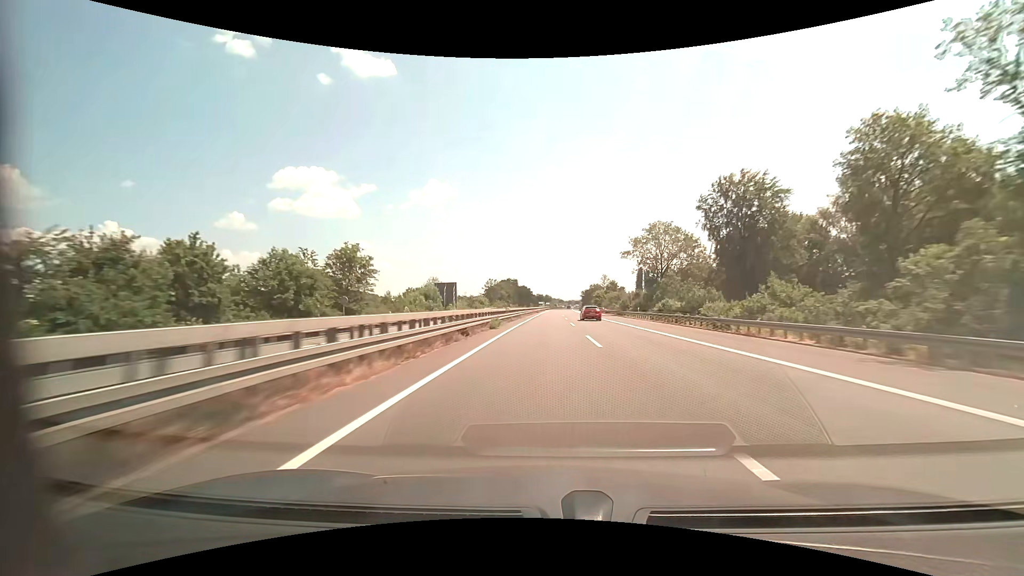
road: motorway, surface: asphalt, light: Day
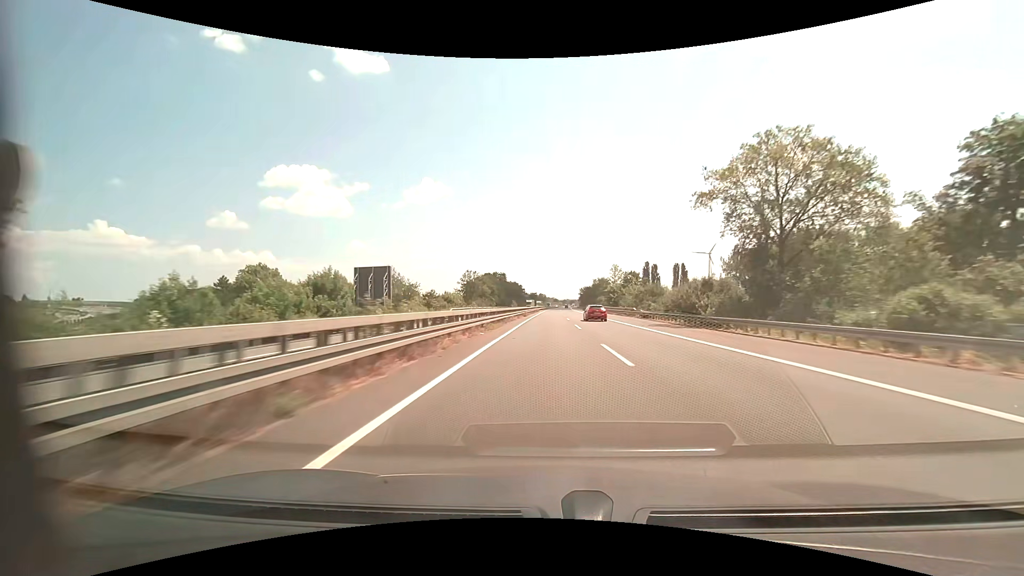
(+0.1, +40.9) m; +1°
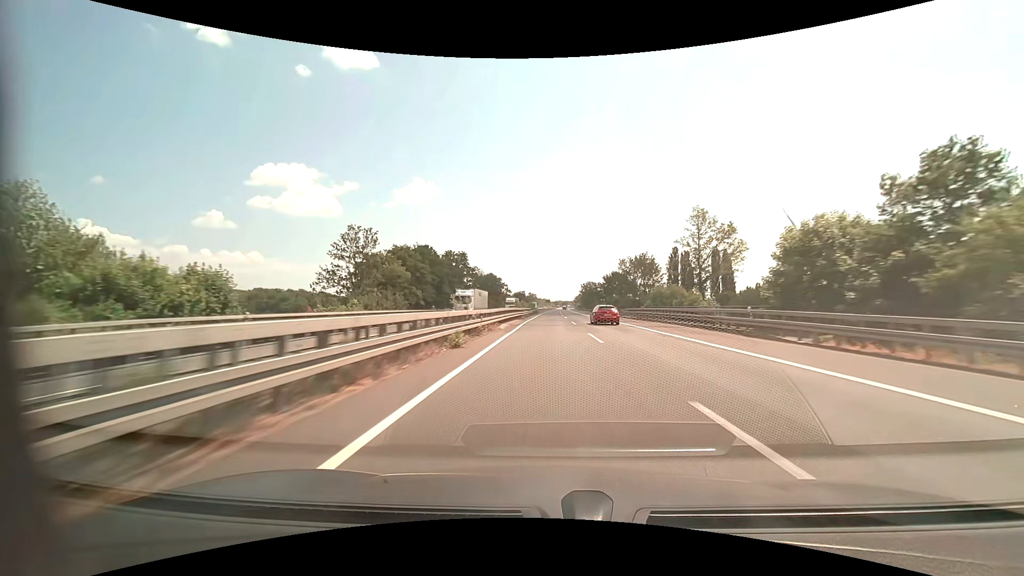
(+0.9, +82.0) m; +1°
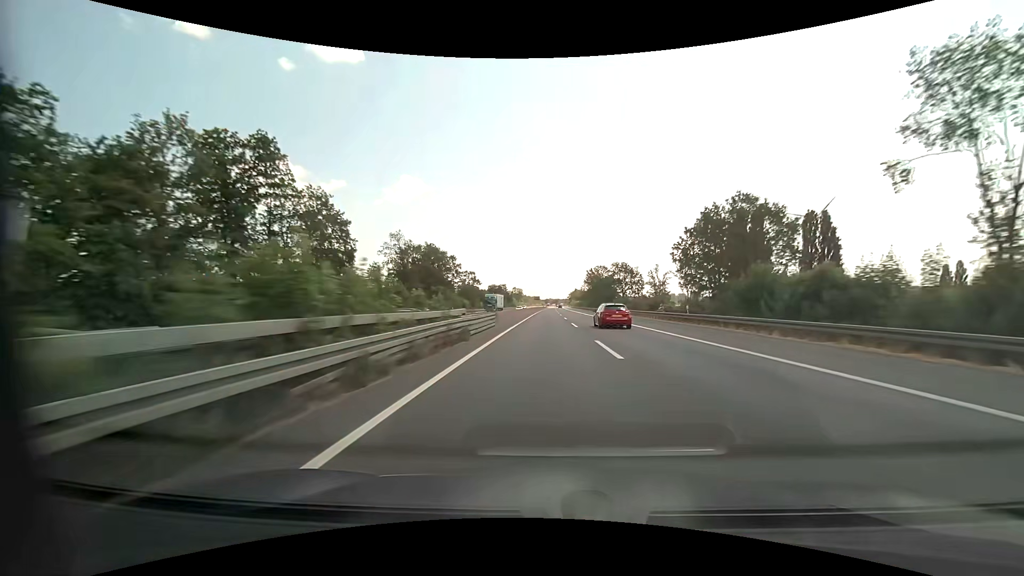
(+1.0, +82.3) m; +1°
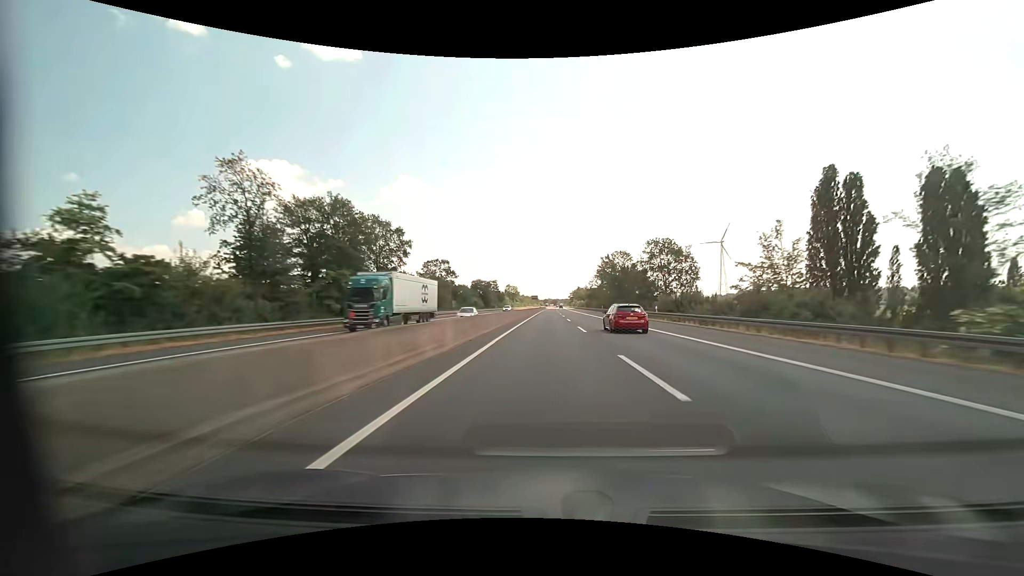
(0.0, +41.2) m; 0°
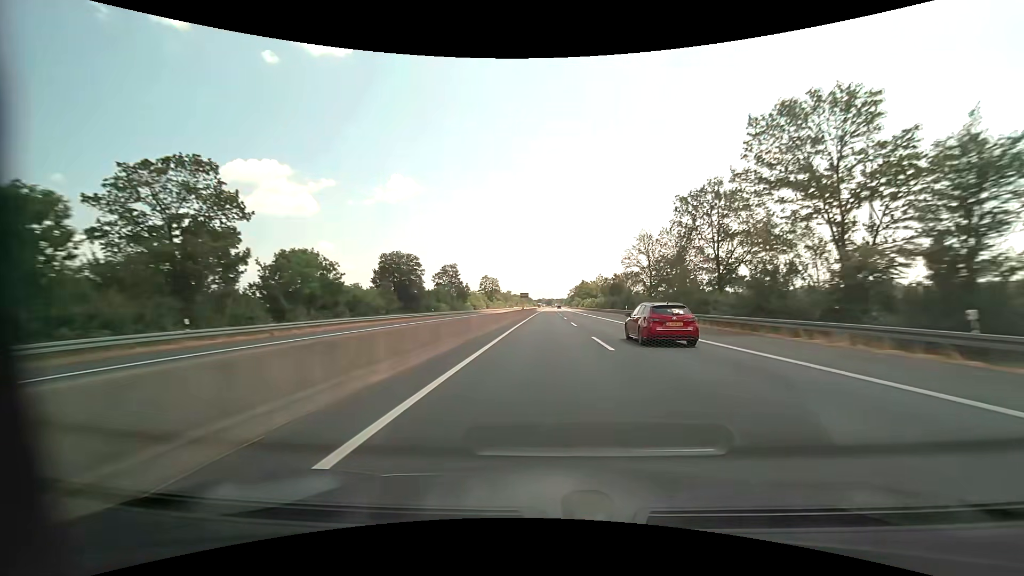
(+0.6, +82.5) m; +1°
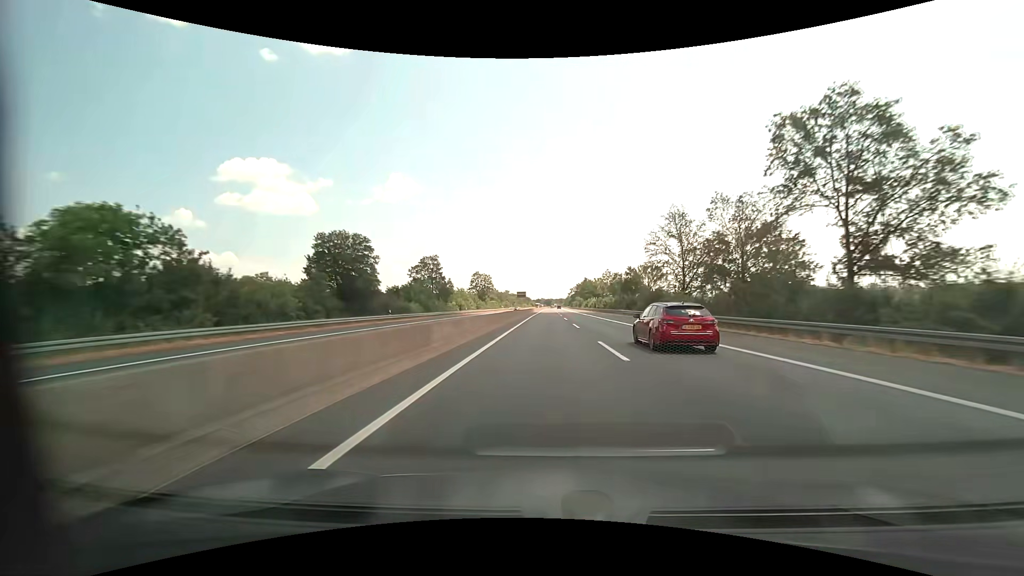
(0.0, +20.6) m; 0°
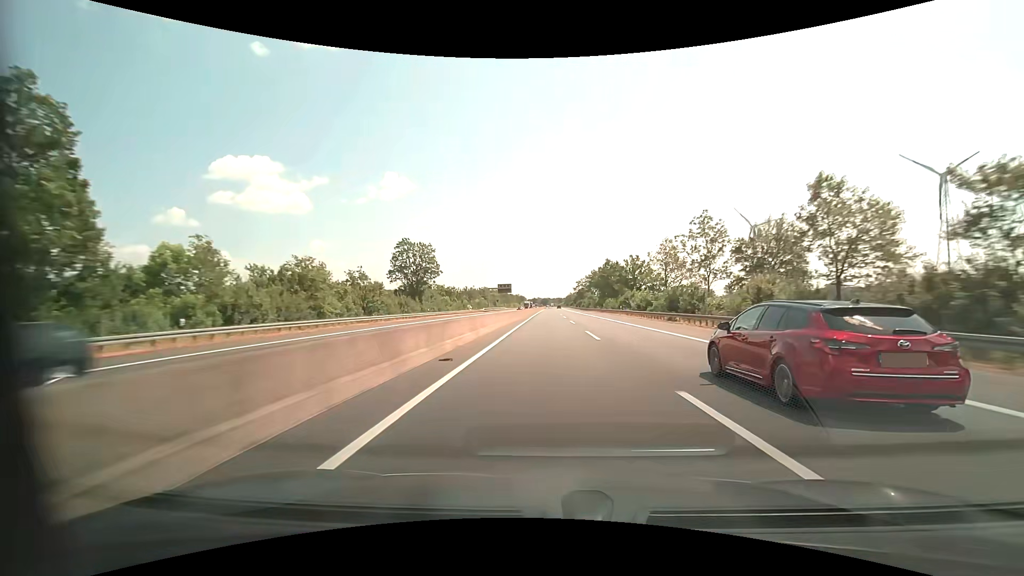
(+0.3, +82.7) m; 0°
(0, +10) (0, +20) (0, +30) (0, +40) (0, +50) (0, +60) (0, +70) (0, +80) (+1, +90) (+1, +100) m
